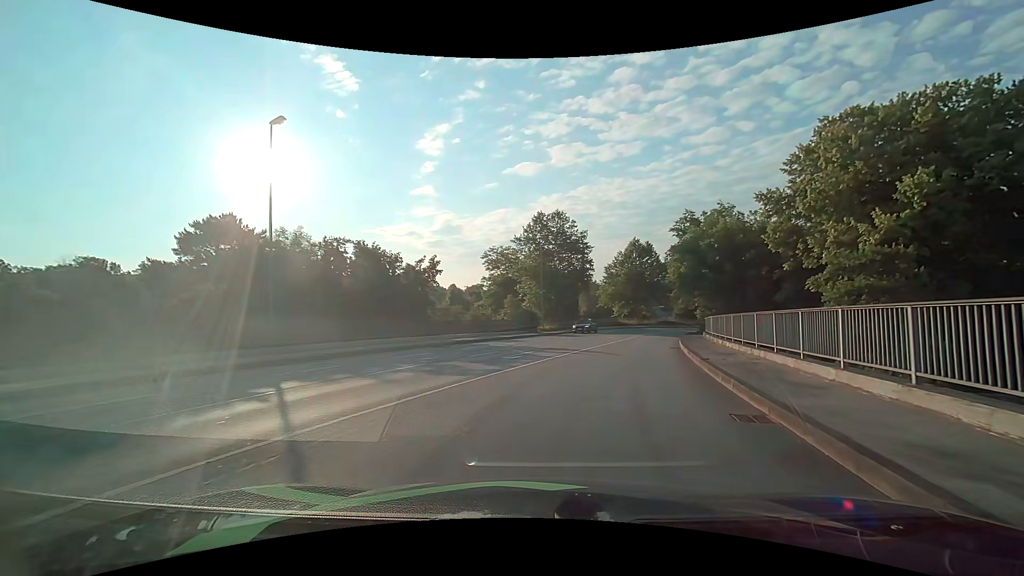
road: primary_link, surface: asphalt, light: Day
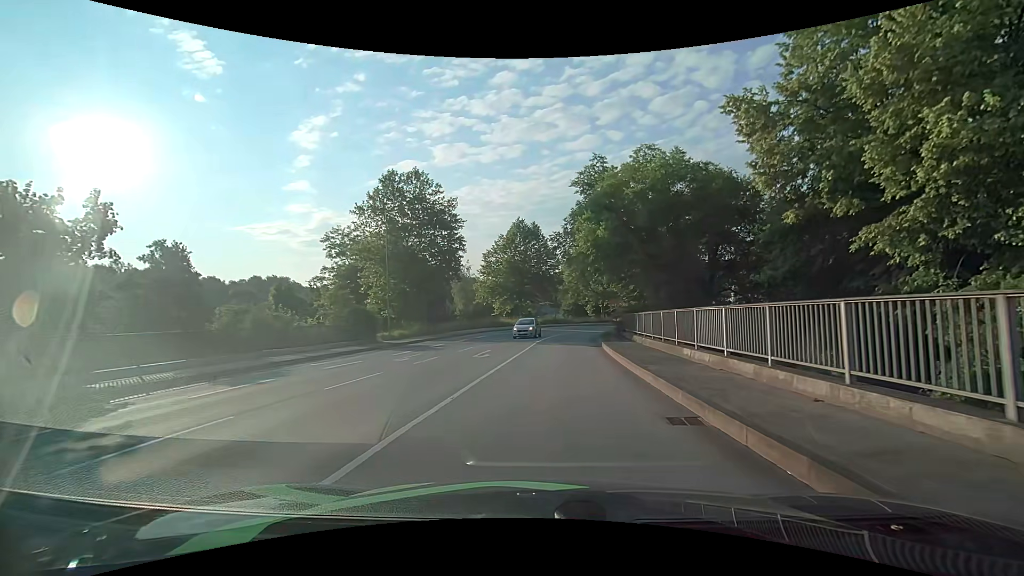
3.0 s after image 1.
(+2.8, +18.5) m; +13°
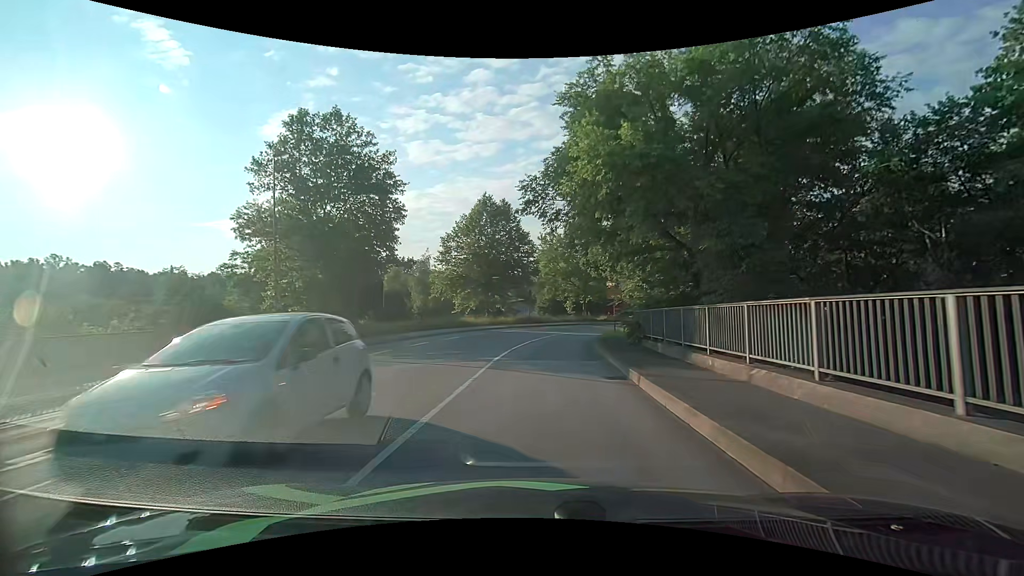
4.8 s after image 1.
(+0.4, +13.2) m; +3°
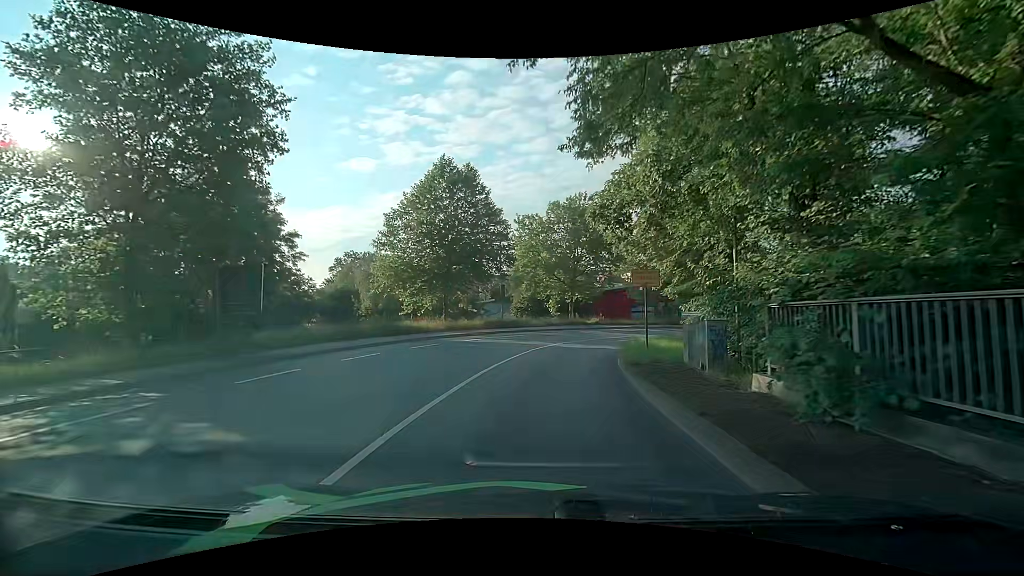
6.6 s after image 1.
(+0.2, +14.3) m; +2°
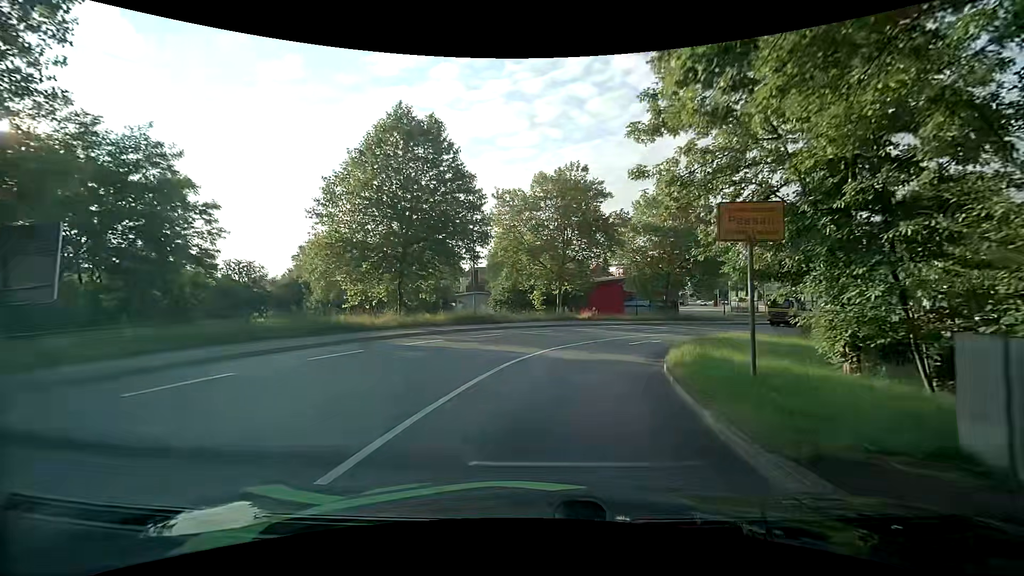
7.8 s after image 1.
(+0.1, +9.4) m; +2°
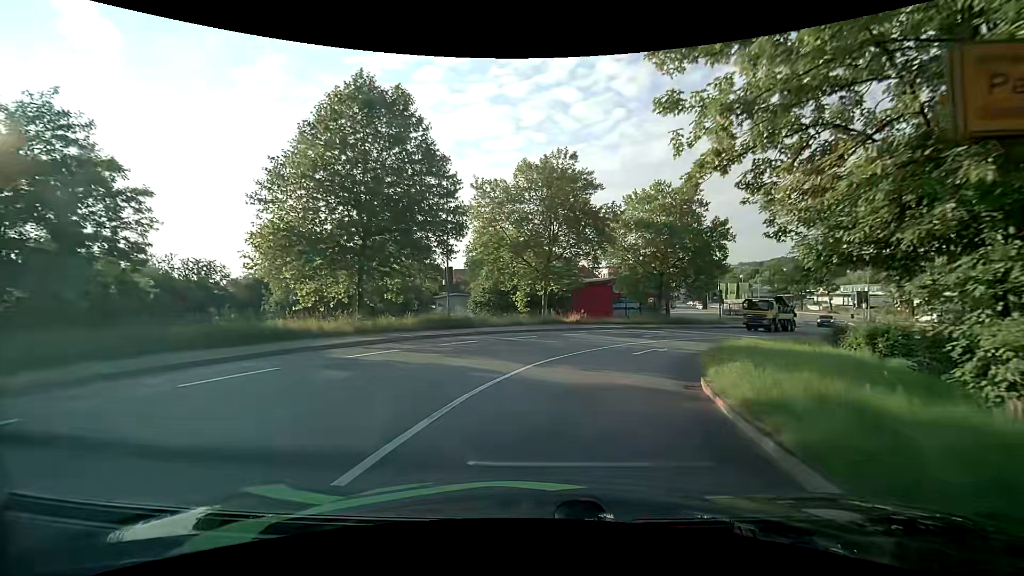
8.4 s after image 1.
(0.0, +4.7) m; +2°
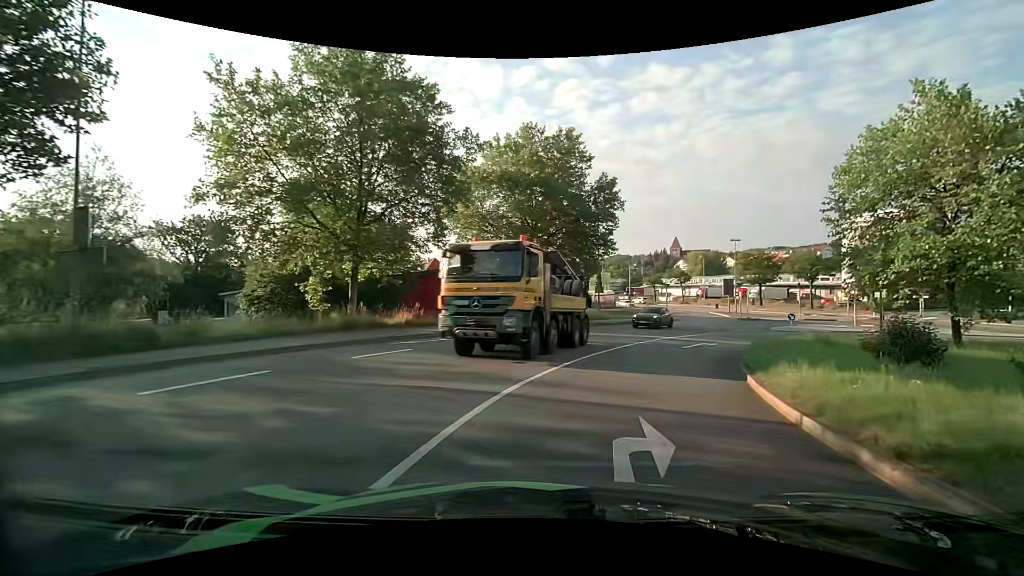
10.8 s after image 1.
(+1.9, +17.0) m; +16°
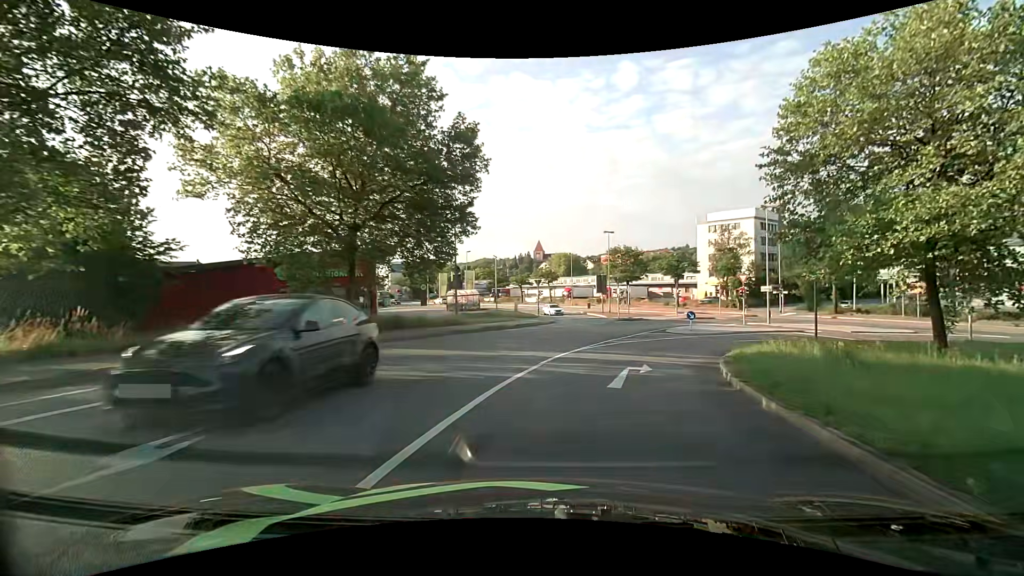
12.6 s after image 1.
(+1.7, +12.1) m; +15°
(+1, +10) (+4, +19) (+9, +28) (+17, +35) (+26, +37) (+36, +34) (+43, +27) (+49, +19) (+55, +11) (+61, +3) m
